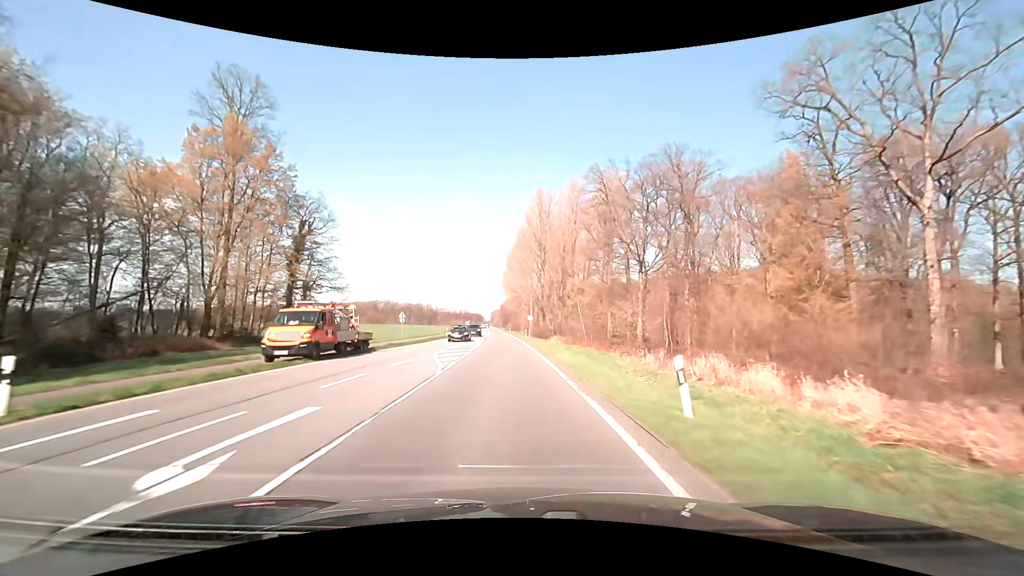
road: primary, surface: asphalt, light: Day
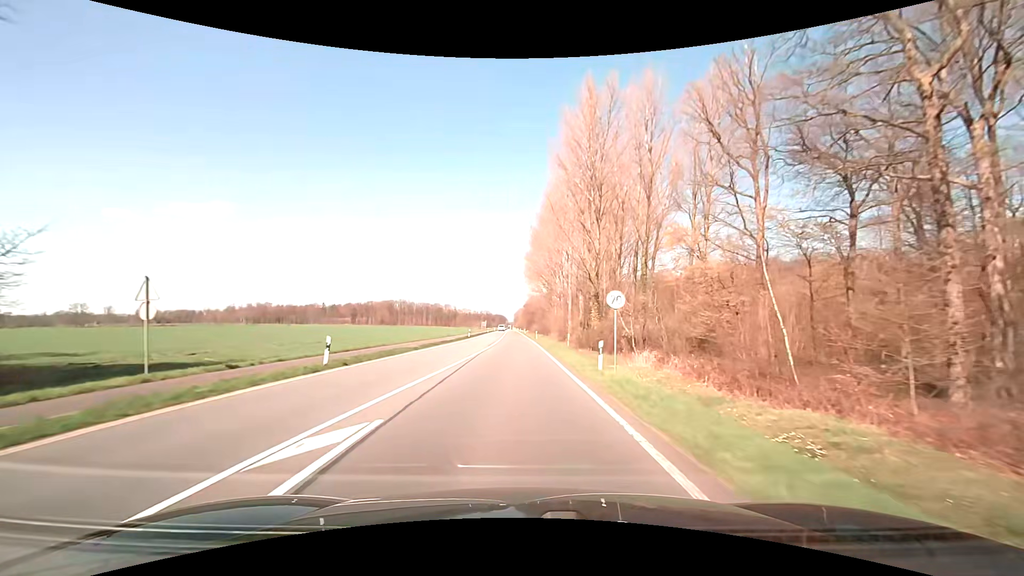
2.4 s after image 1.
(-1.5, +42.8) m; -3°
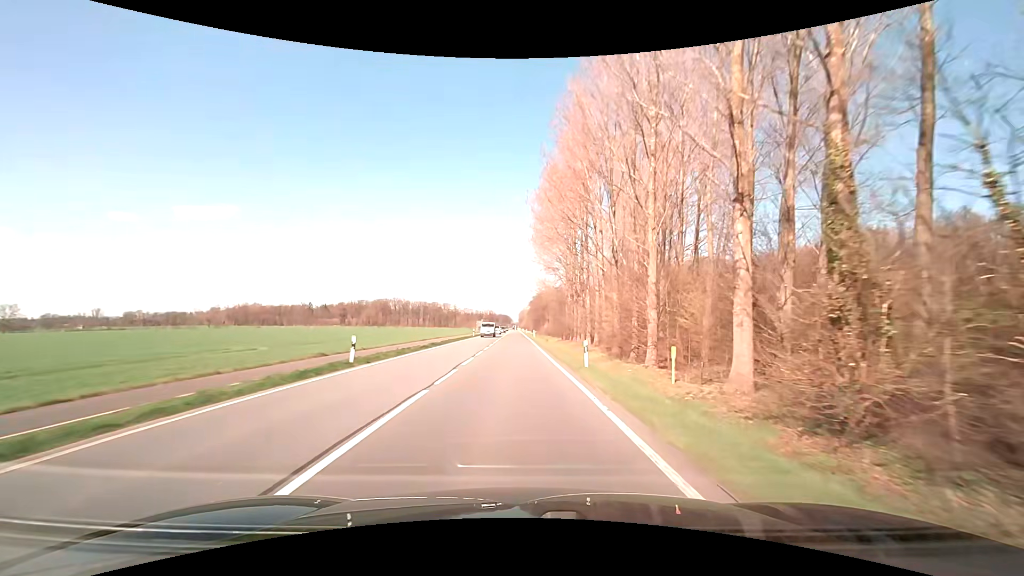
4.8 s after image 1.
(-0.4, +45.9) m; -1°
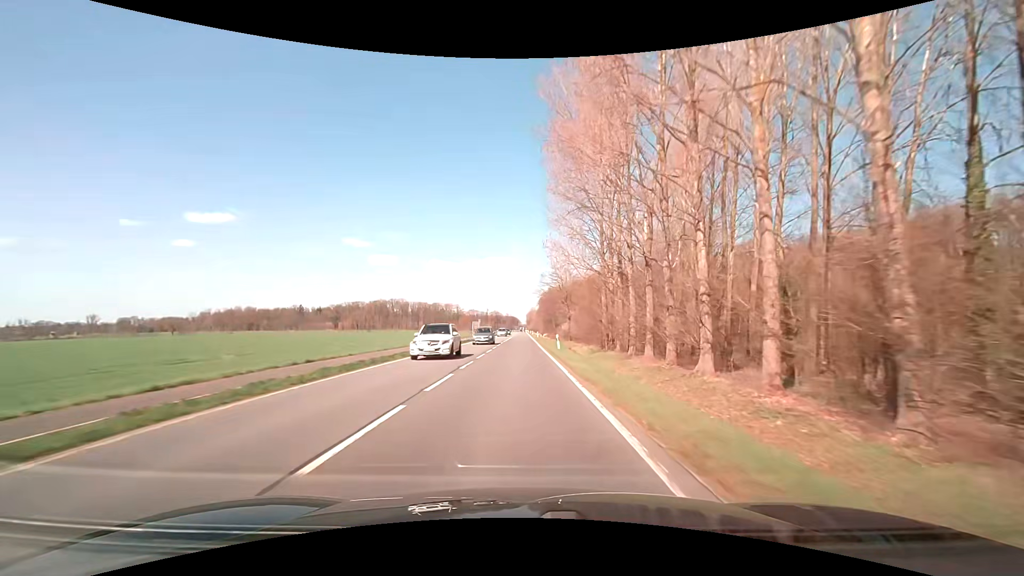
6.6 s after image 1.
(-0.2, +37.4) m; -1°
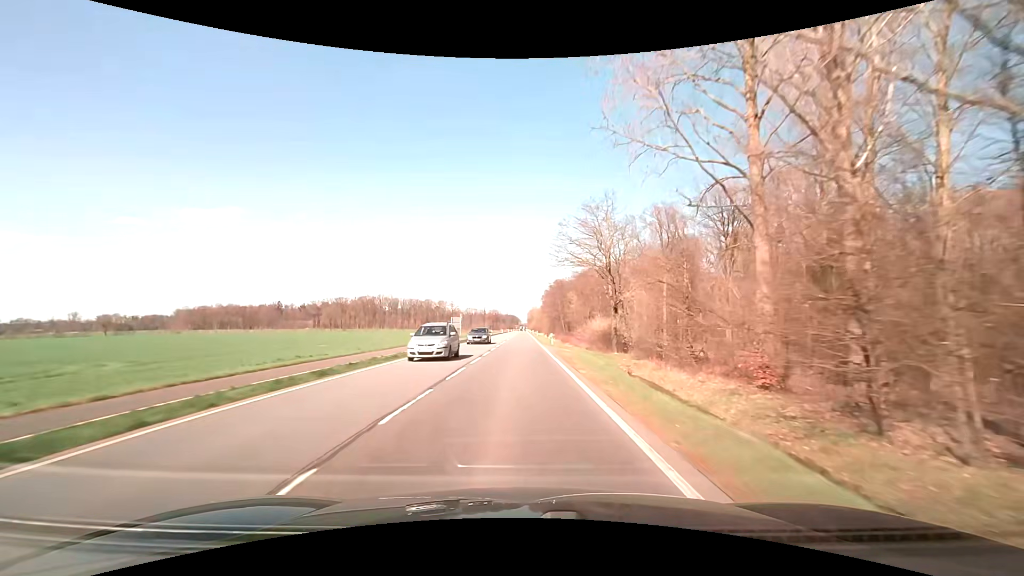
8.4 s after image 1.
(0.0, +40.2) m; 0°
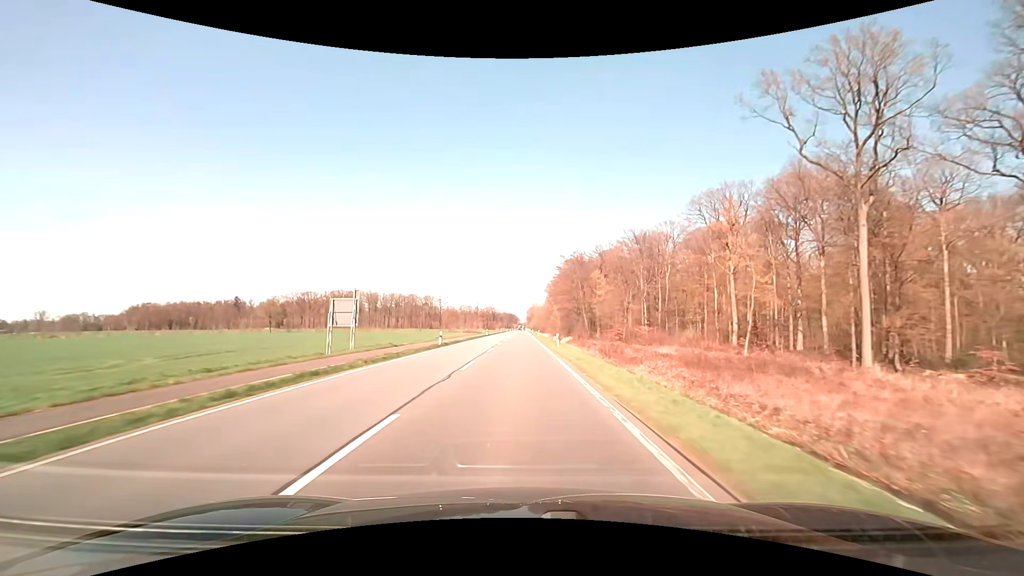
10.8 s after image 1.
(-0.2, +57.3) m; 0°
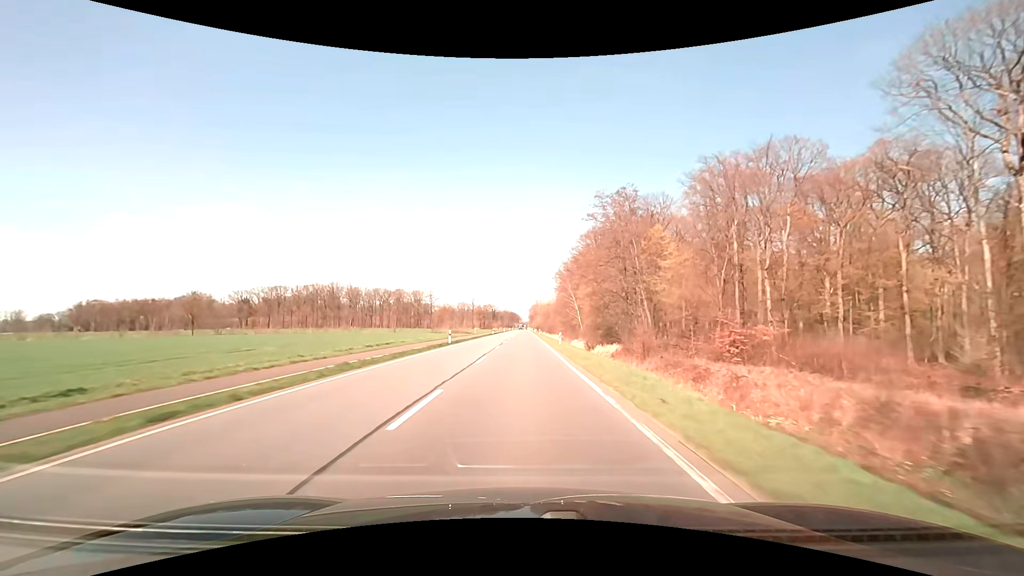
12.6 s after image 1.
(-0.2, +45.2) m; 0°
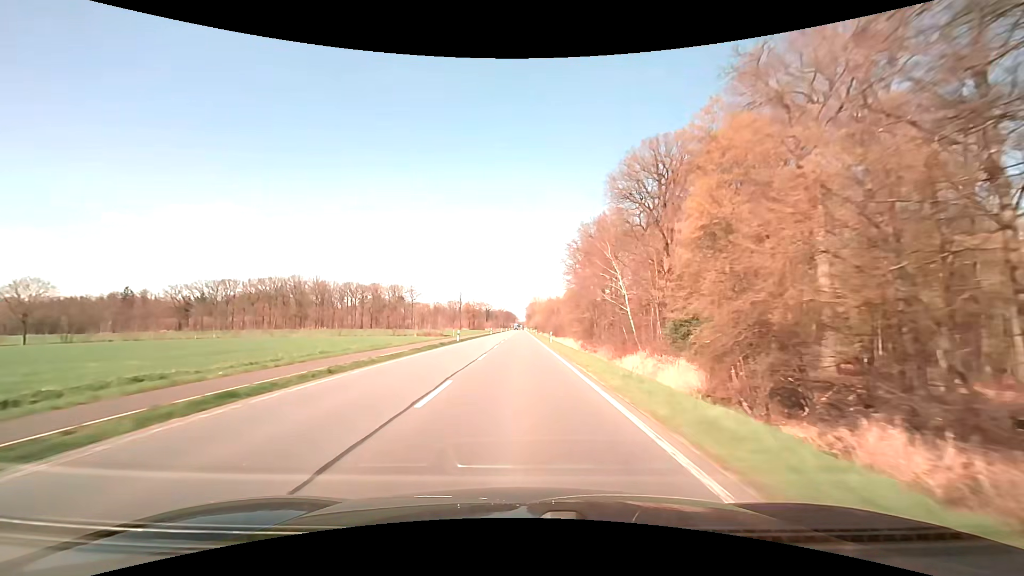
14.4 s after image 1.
(+0.1, +46.3) m; 0°
(0, +10) (0, +20) (0, +30) (0, +40) (0, +50) (0, +60) (0, +70) (0, +80) (0, +90) (0, +100) m
